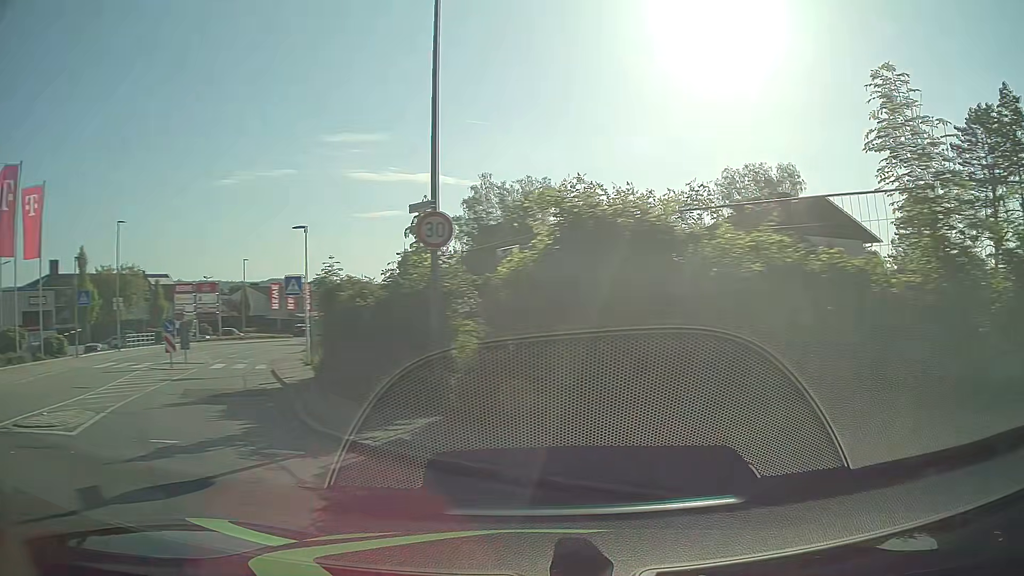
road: tertiary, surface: asphalt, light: Day
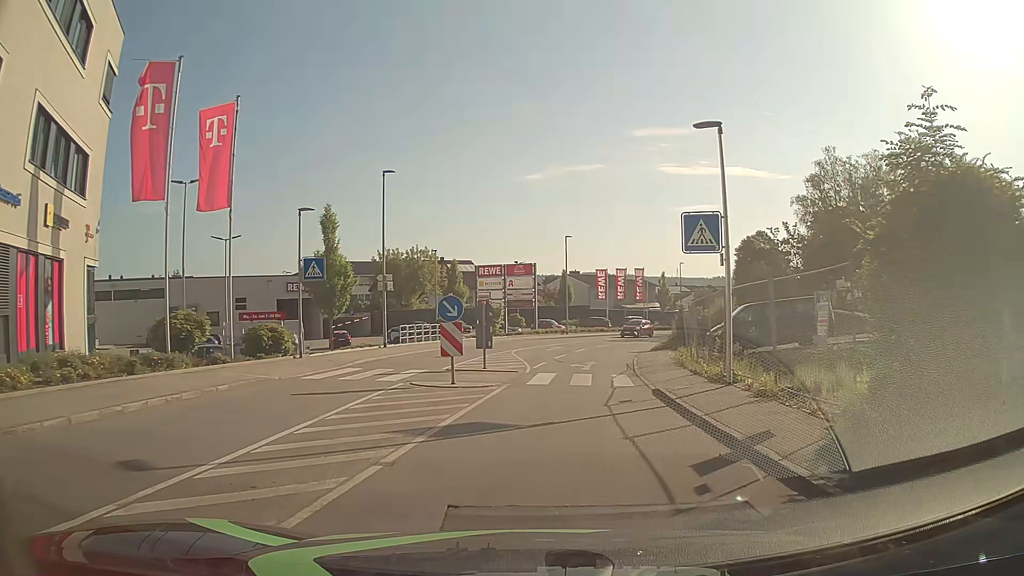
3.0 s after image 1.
(-5.7, +11.7) m; -26°
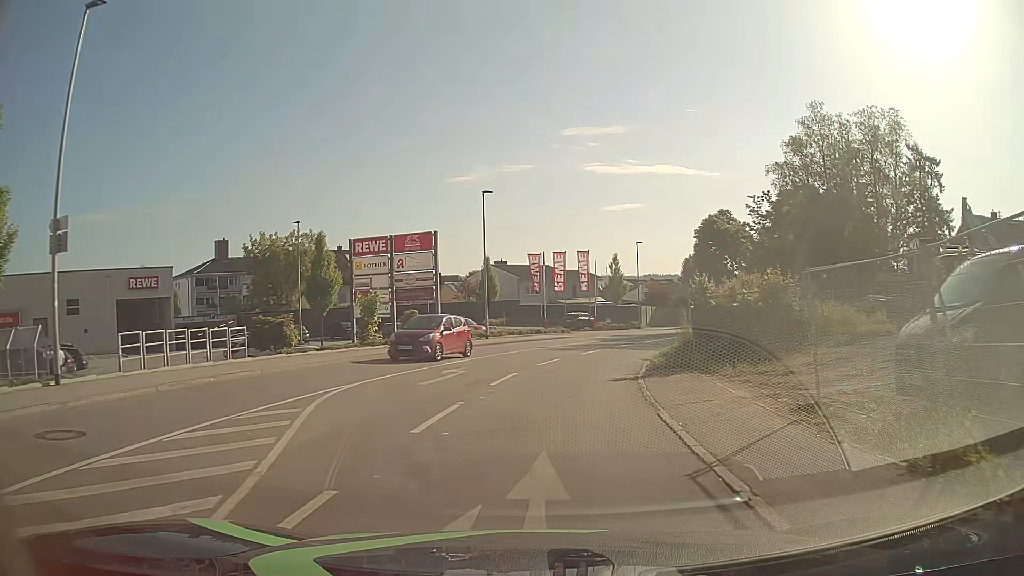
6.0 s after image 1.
(+0.9, +19.4) m; +4°
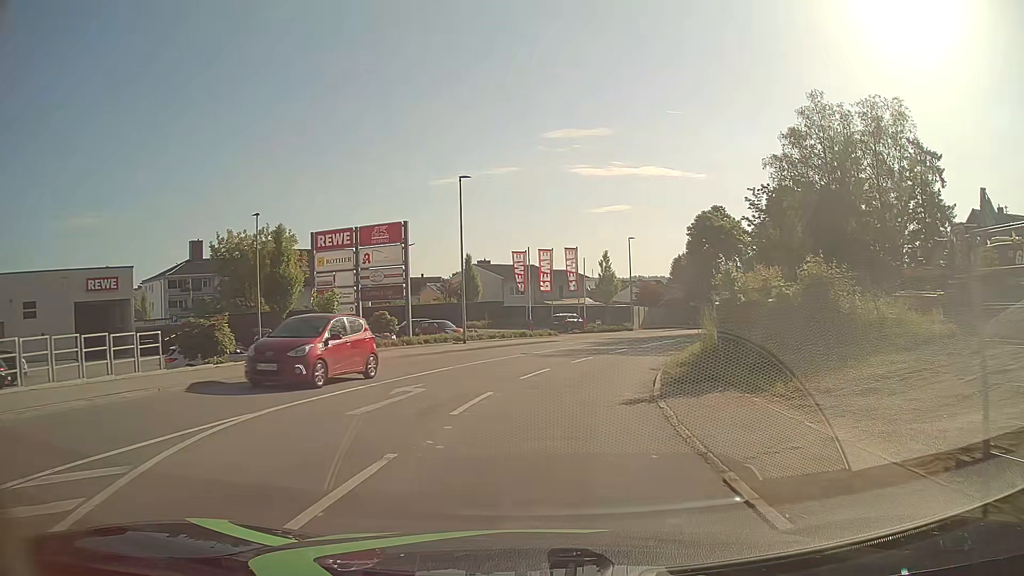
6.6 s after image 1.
(+0.1, +4.4) m; +1°
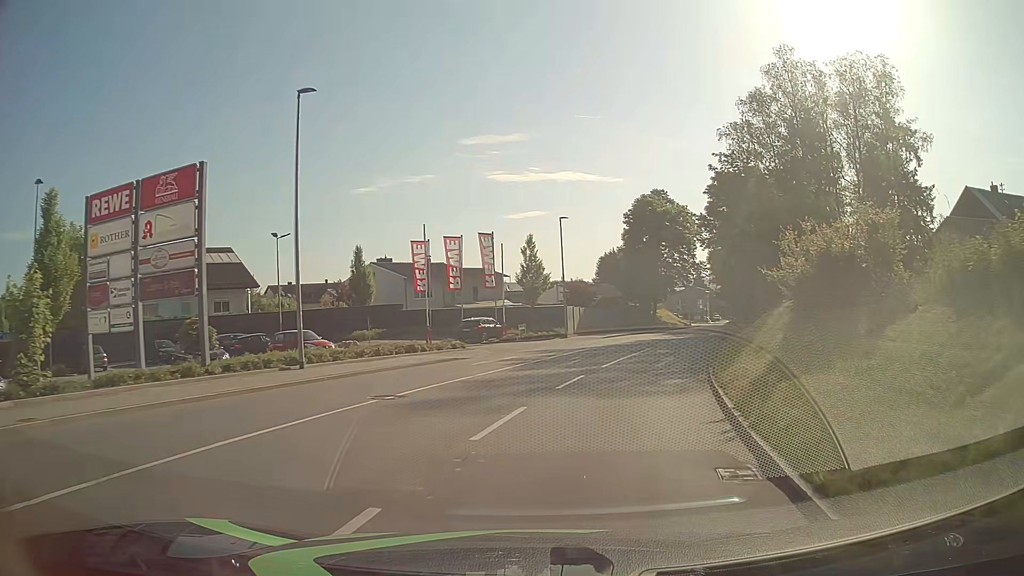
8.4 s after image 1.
(+0.8, +13.9) m; +7°
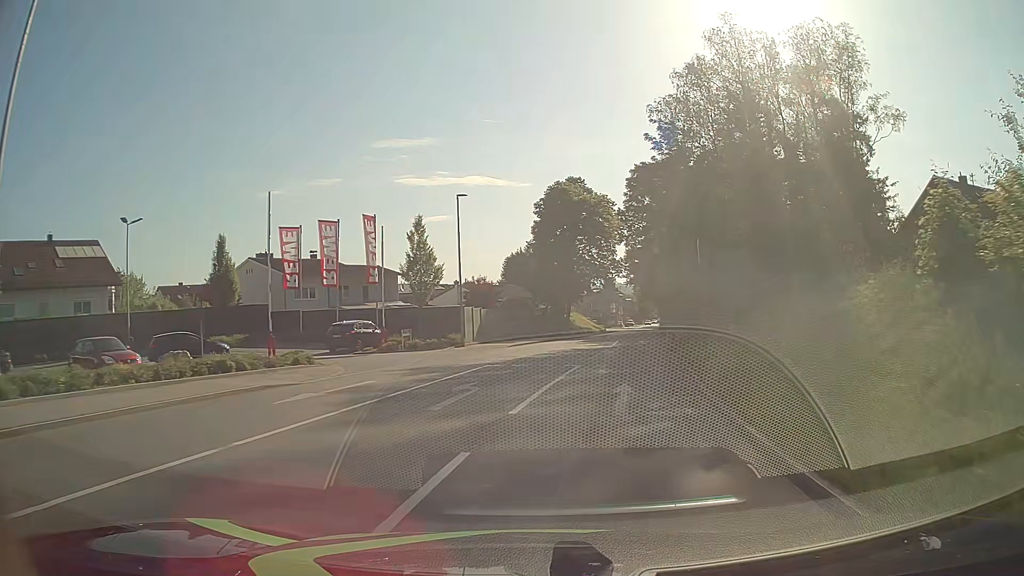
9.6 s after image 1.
(+0.7, +9.5) m; +8°
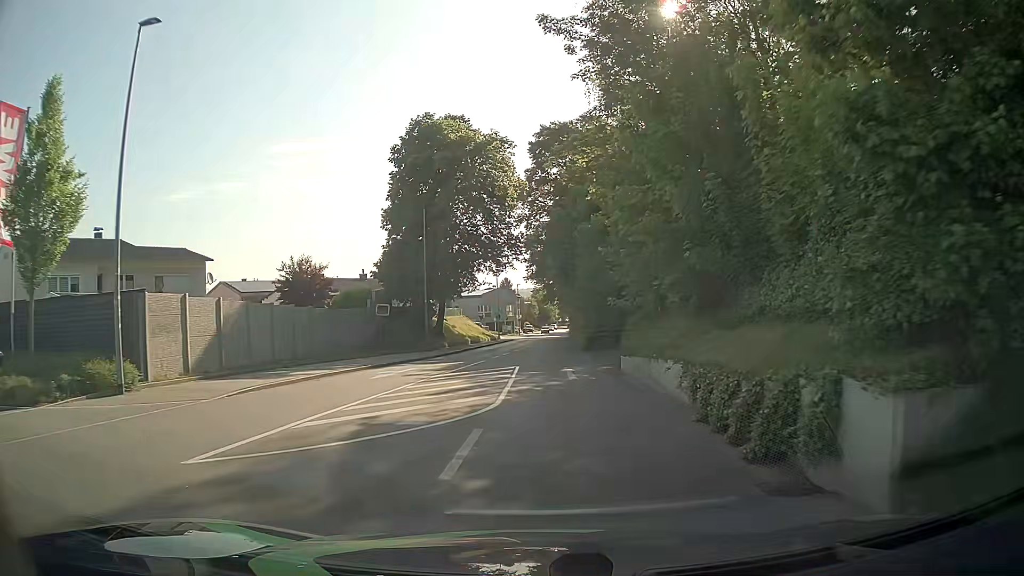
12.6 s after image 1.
(+2.7, +23.2) m; +9°
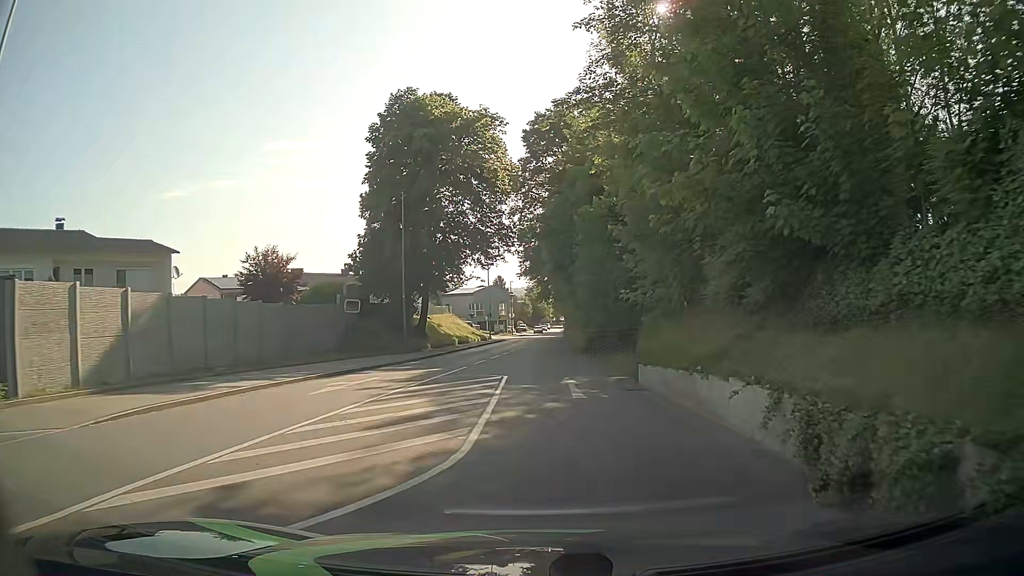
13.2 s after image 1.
(0.0, +4.6) m; 0°
